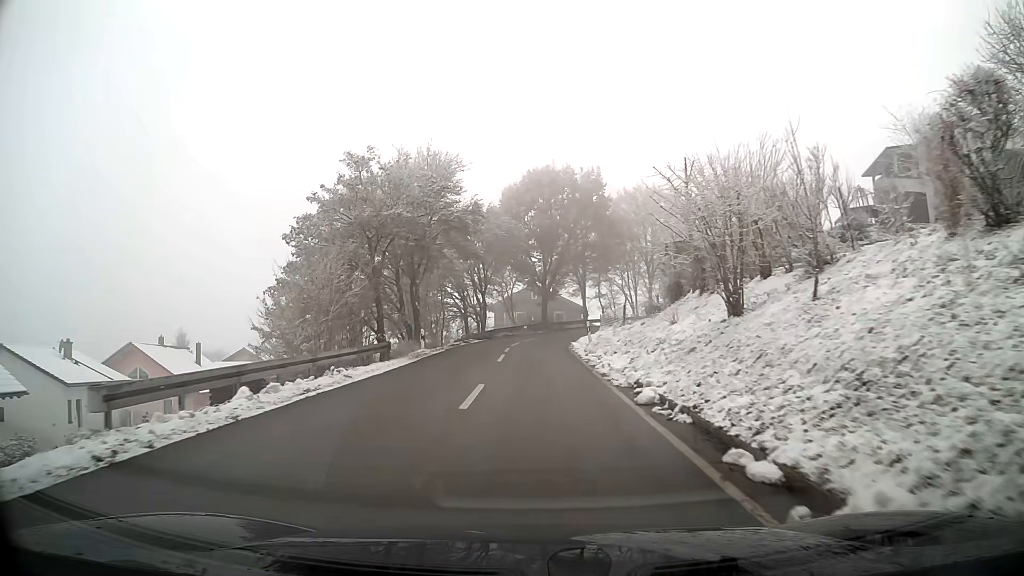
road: tertiary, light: Day
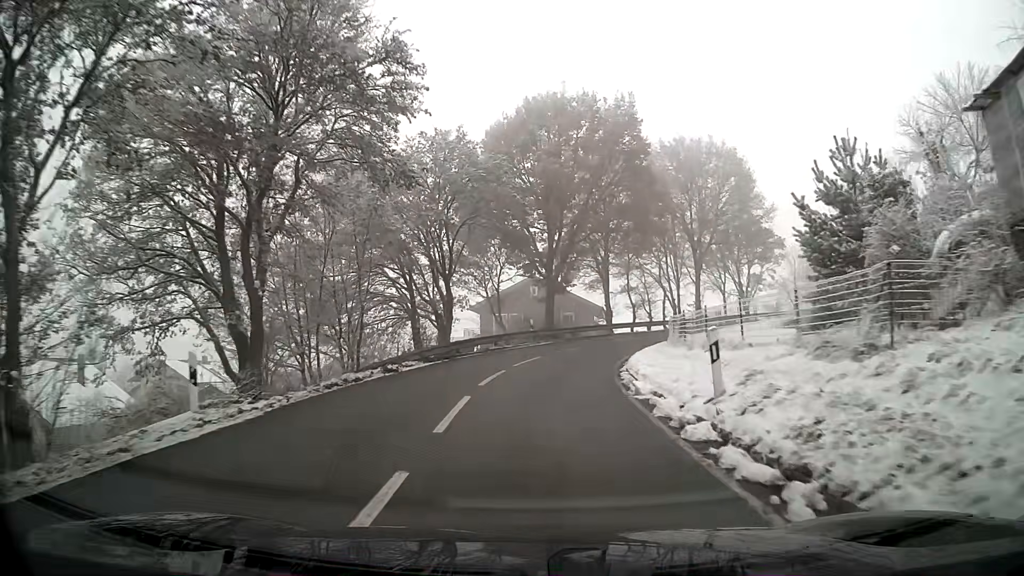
(0.0, +20.5) m; +1°
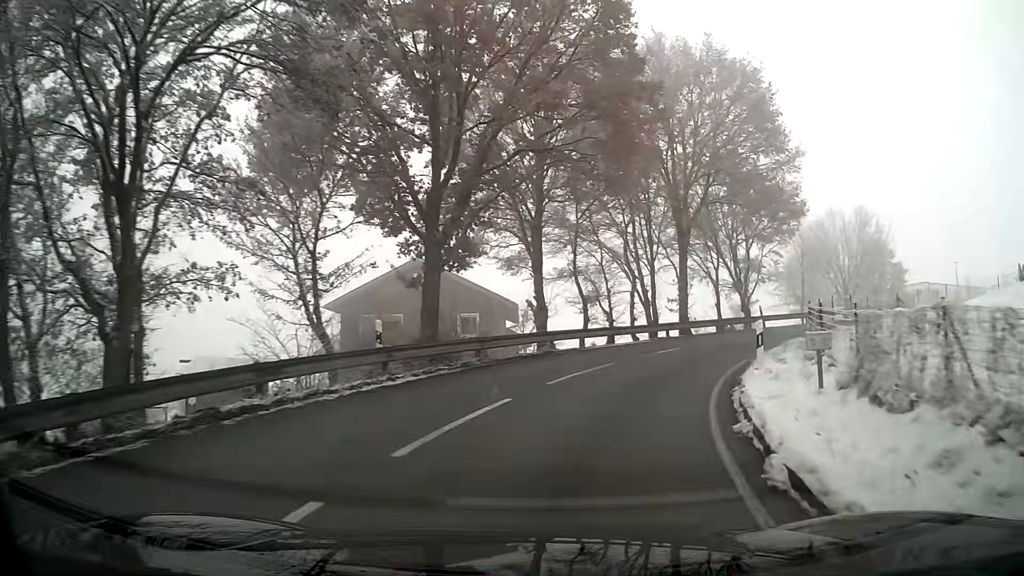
(+1.3, +19.5) m; +11°
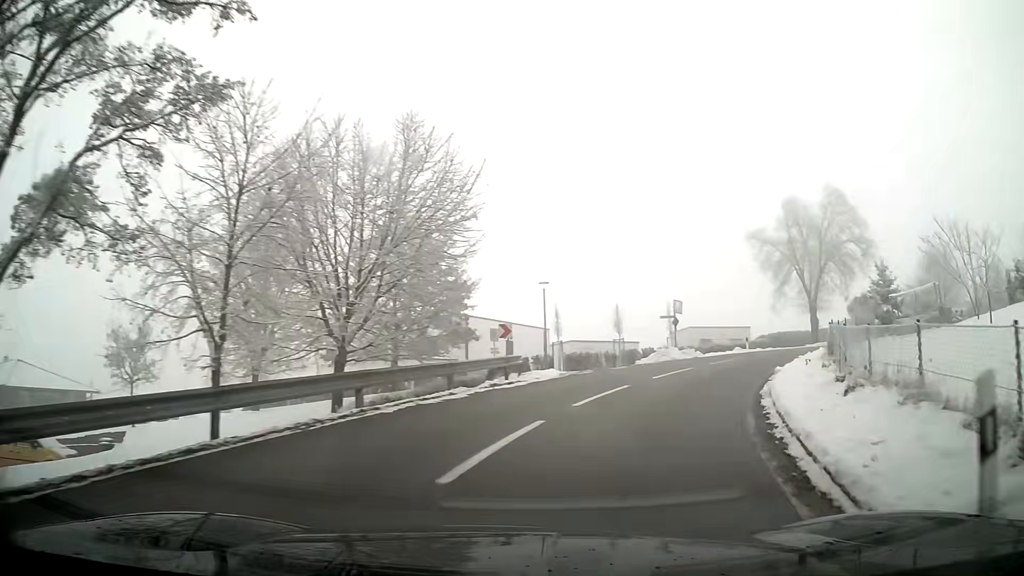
(+11.8, +26.5) m; +49°
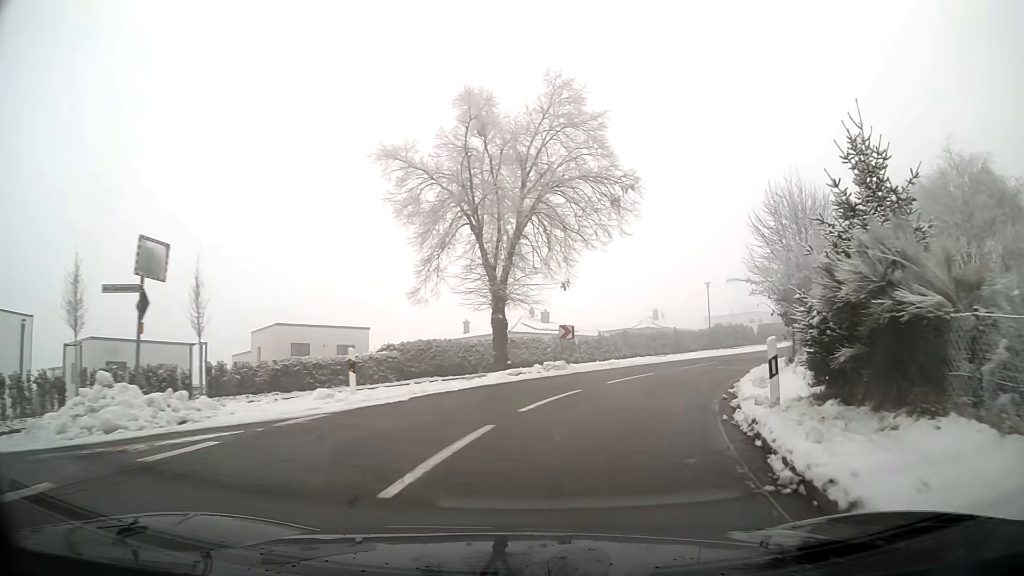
(+6.7, +23.8) m; +31°
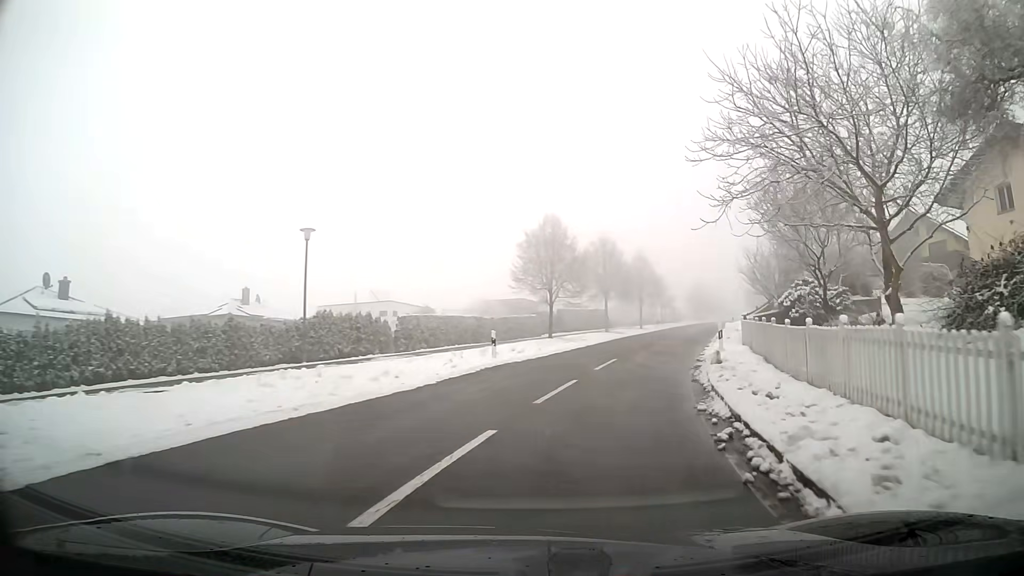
(+7.2, +24.9) m; +31°
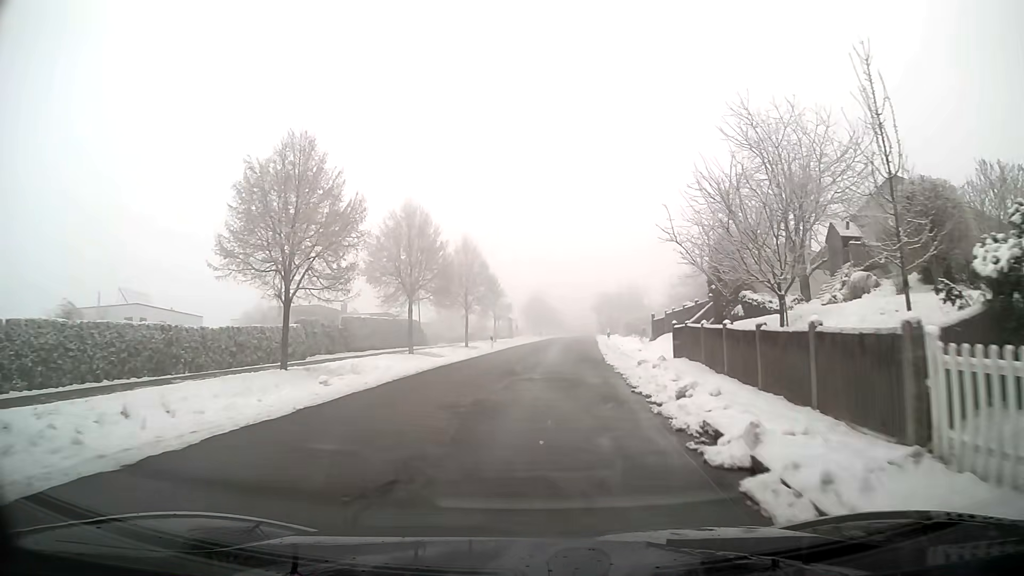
(+2.7, +20.4) m; +13°
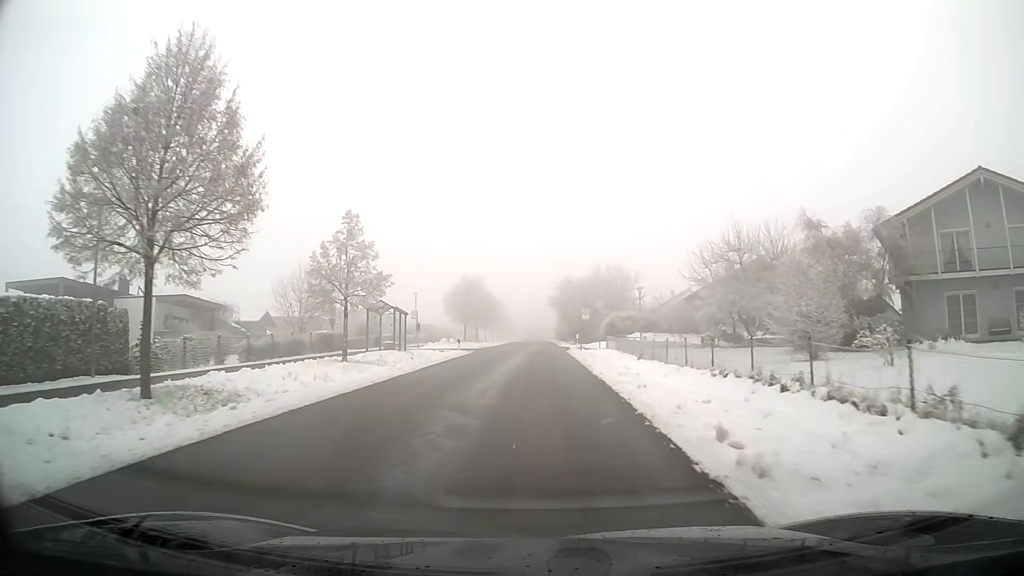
(+1.5, +37.2) m; +3°
(0, +10) (0, +20) (0, +30) (0, +40) (+1, +50) (+1, +60) (+1, +70) (+1, +80) (+1, +90) (+1, +100) m
